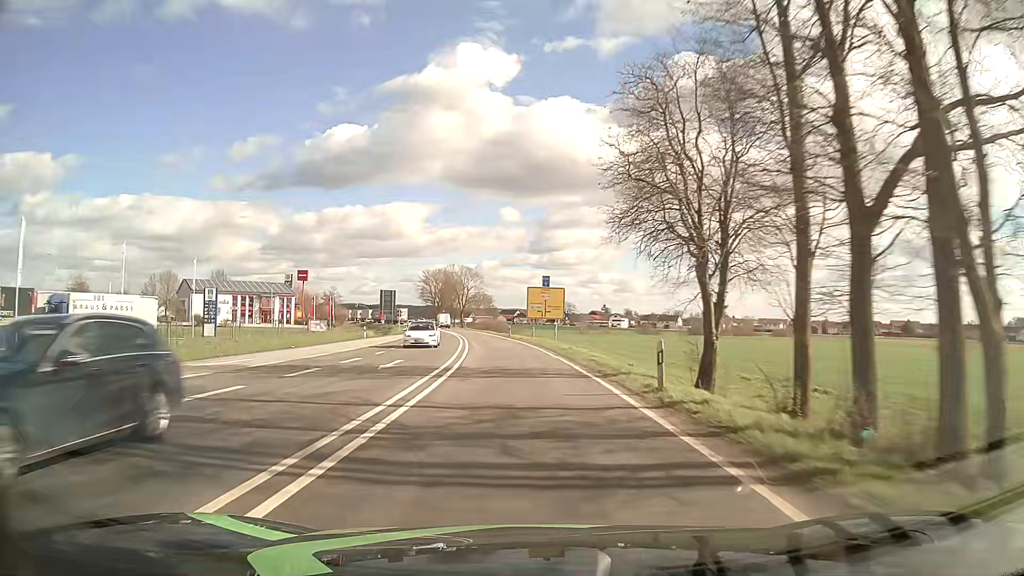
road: primary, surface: asphalt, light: Day
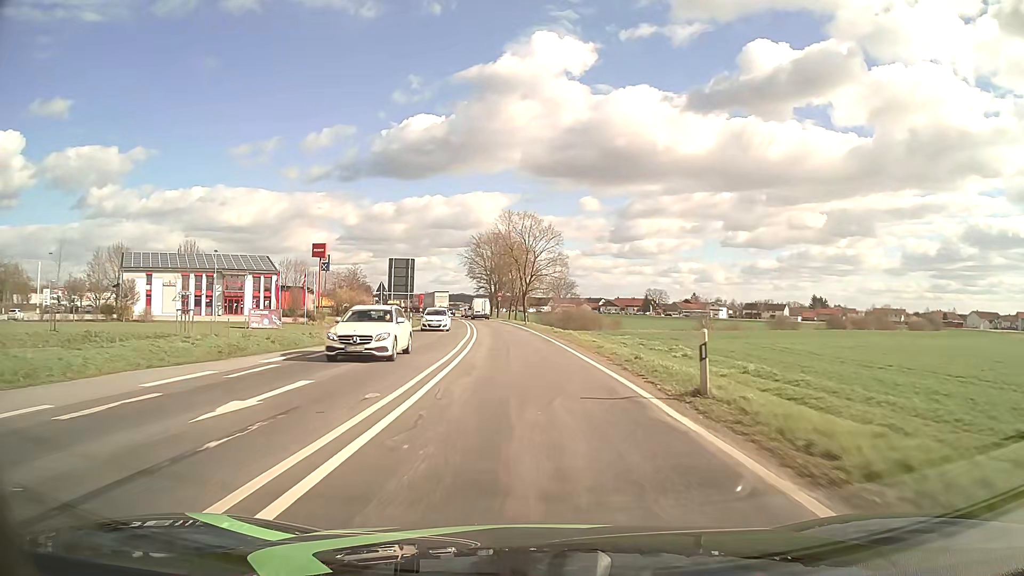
(-3.3, +52.1) m; -7°
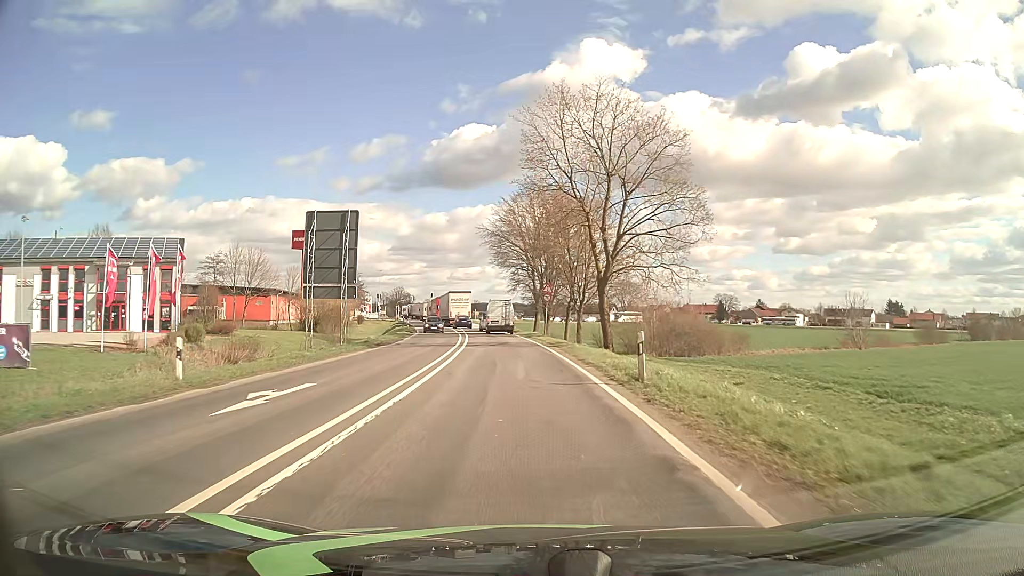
(-1.5, +42.0) m; -4°
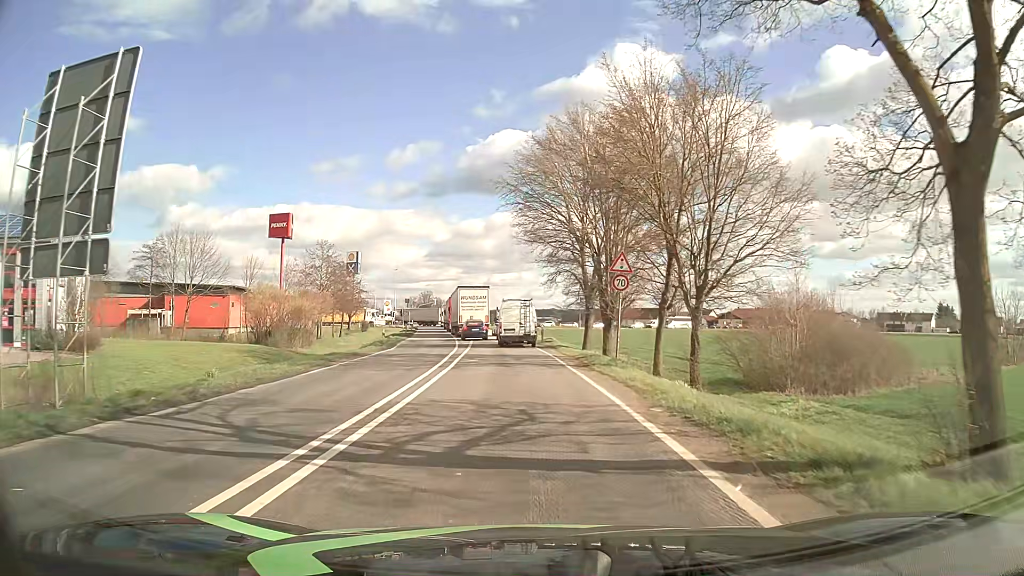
(-0.8, +24.1) m; -4°
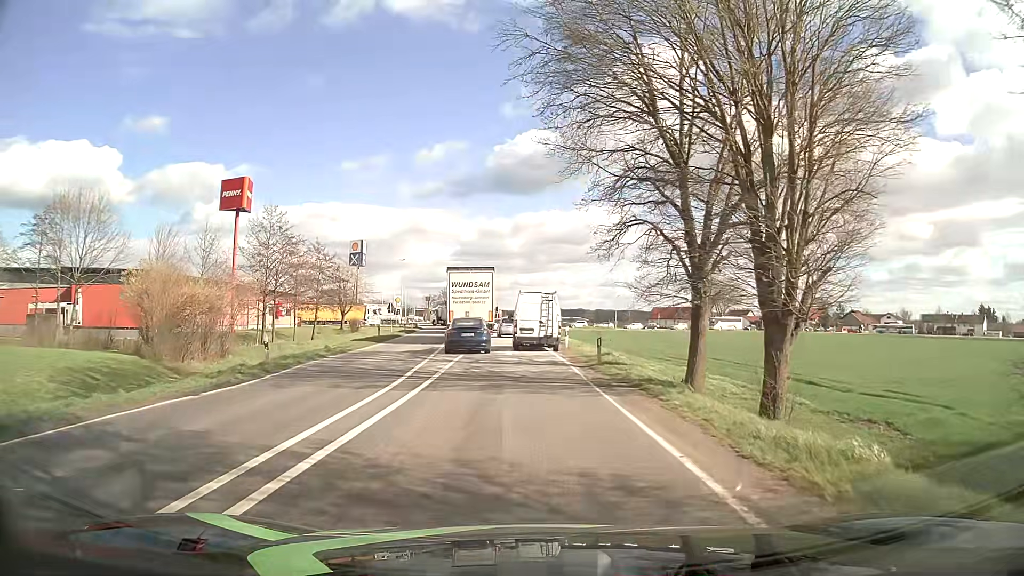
(-0.4, +21.8) m; -3°
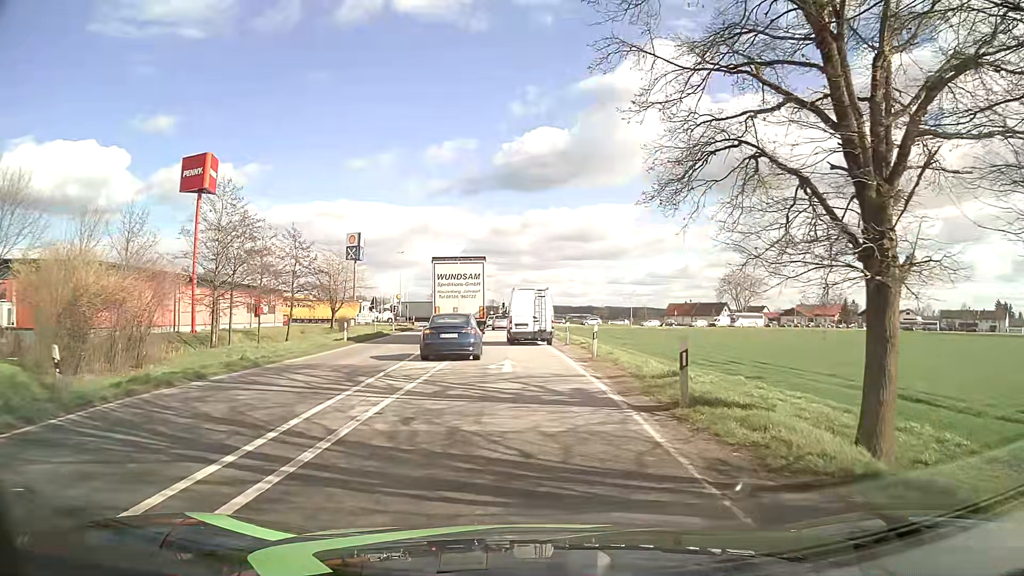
(0.0, +10.1) m; 0°
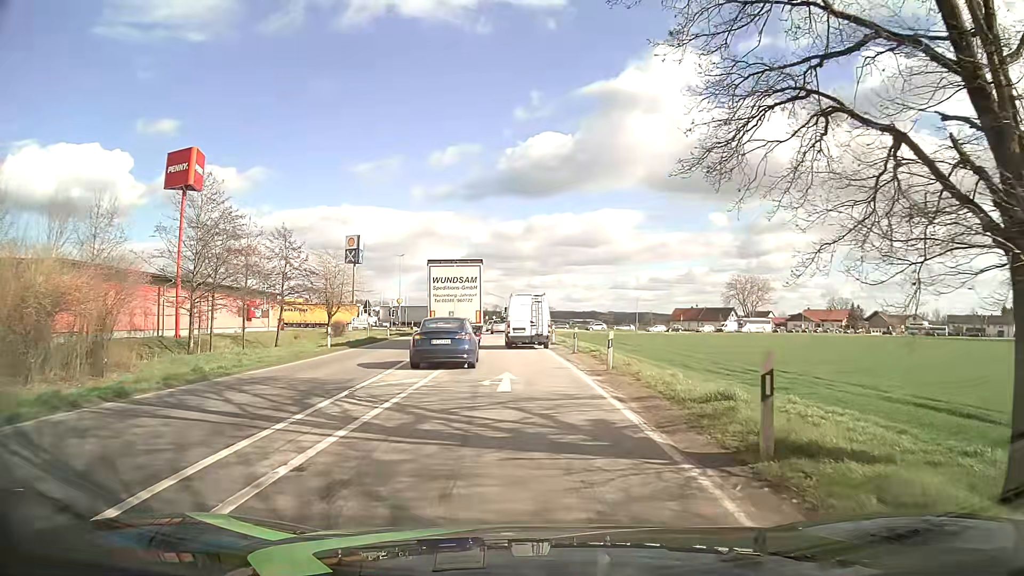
(0.0, +3.5) m; 0°
